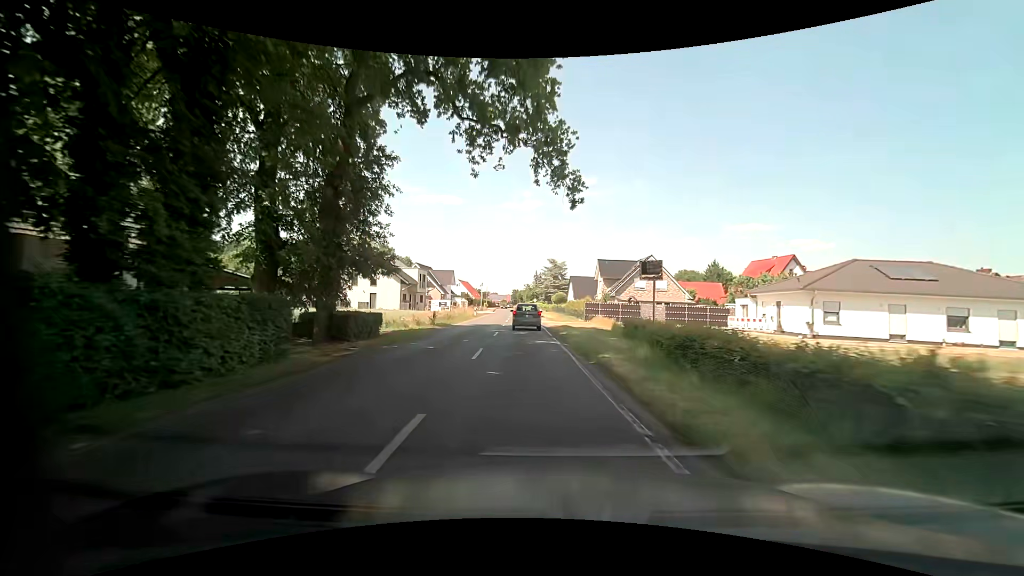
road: secondary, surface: asphalt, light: Day
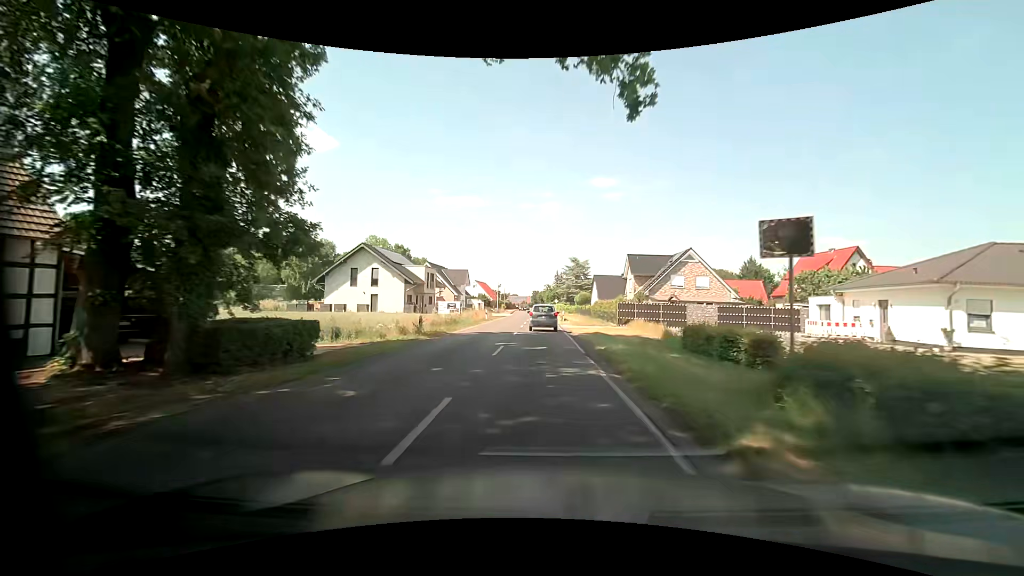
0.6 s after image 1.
(-0.2, +8.0) m; -2°
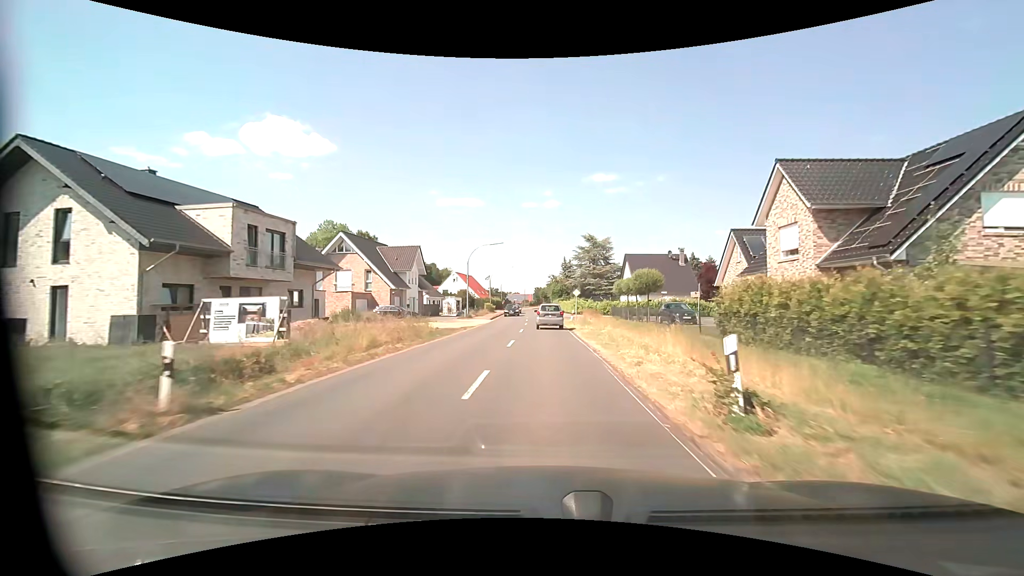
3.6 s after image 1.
(-0.6, +40.7) m; 0°
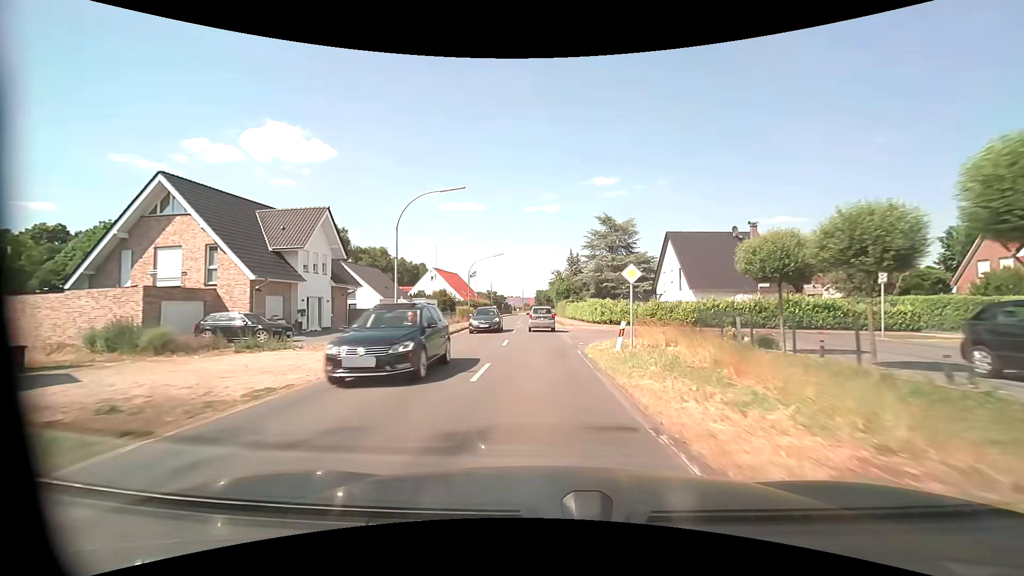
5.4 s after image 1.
(0.0, +25.1) m; 0°
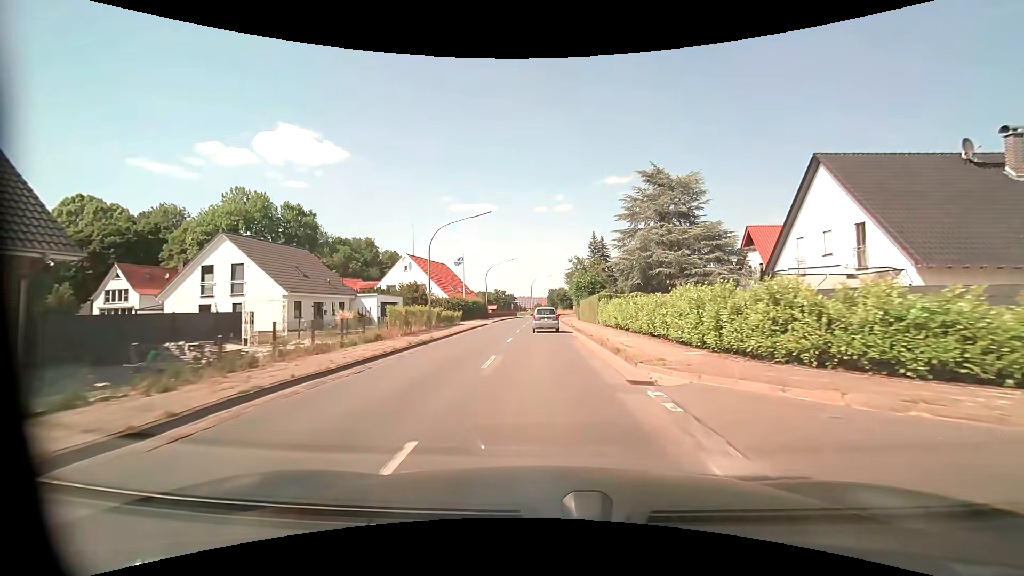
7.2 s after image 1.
(-0.3, +25.5) m; -1°
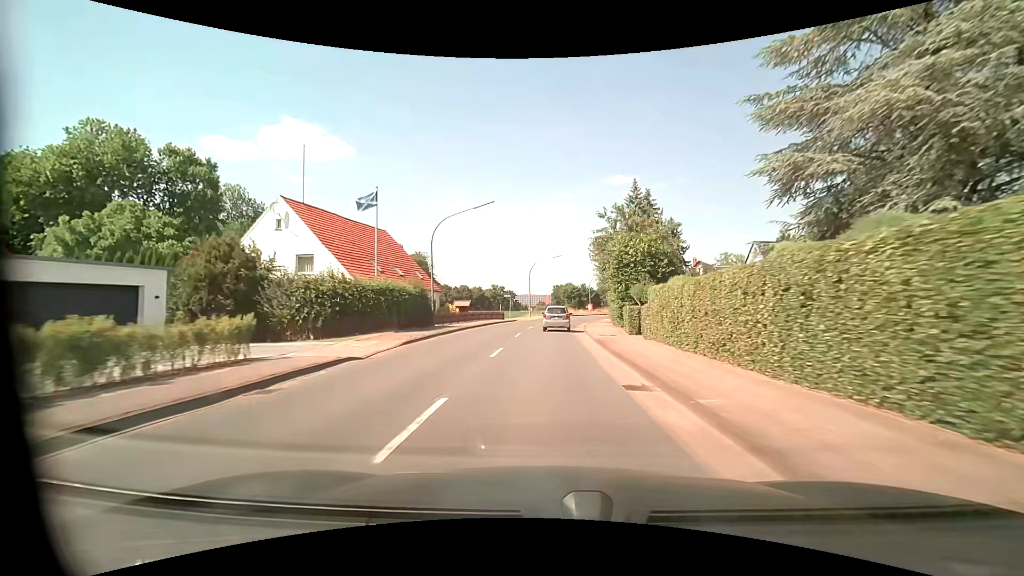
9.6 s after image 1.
(-0.2, +34.2) m; 0°
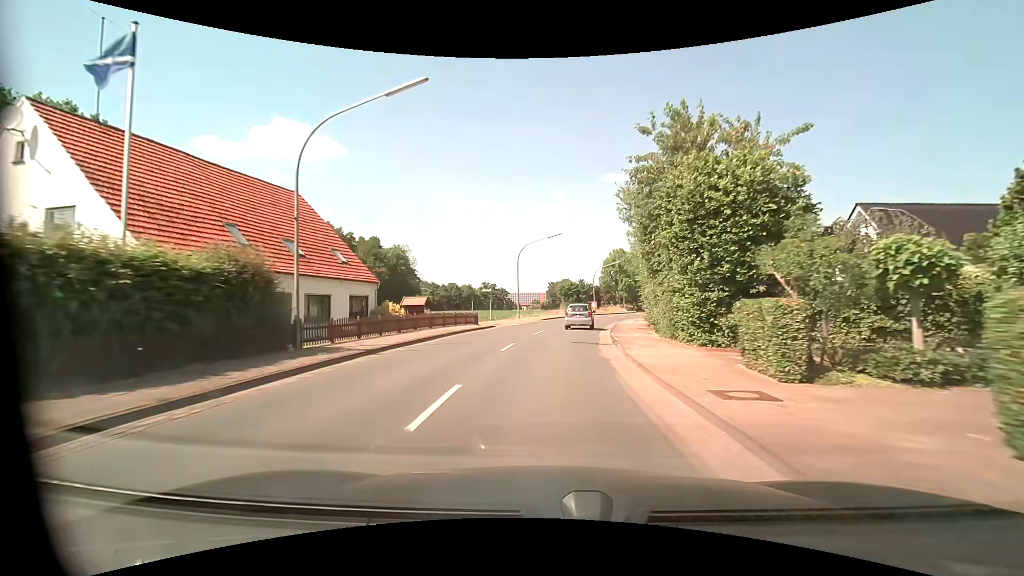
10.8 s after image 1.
(0.0, +17.2) m; 0°
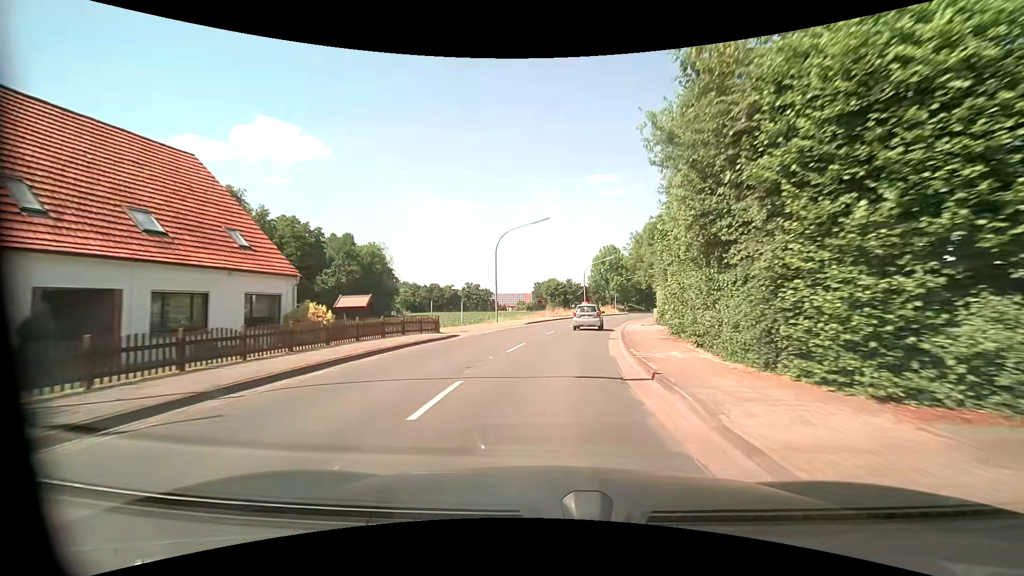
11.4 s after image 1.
(+0.1, +8.6) m; +1°
(0, +10) (+1, +20) (+2, +30) (+4, +40) (+6, +49) (+9, +59) (+12, +69) (+16, +78) (+19, +87) (+22, +97) m
